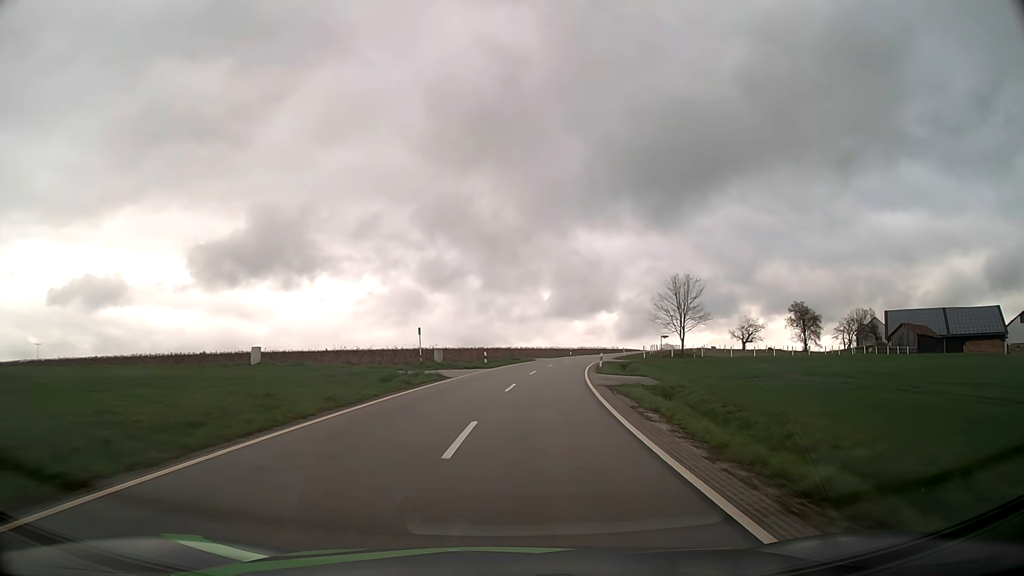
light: Day
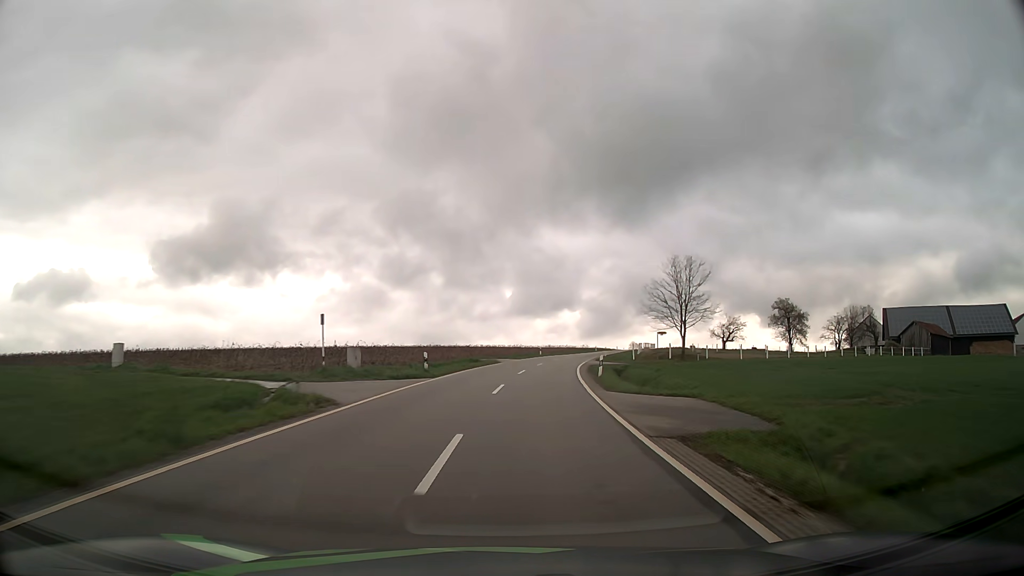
(+0.4, +14.2) m; +3°
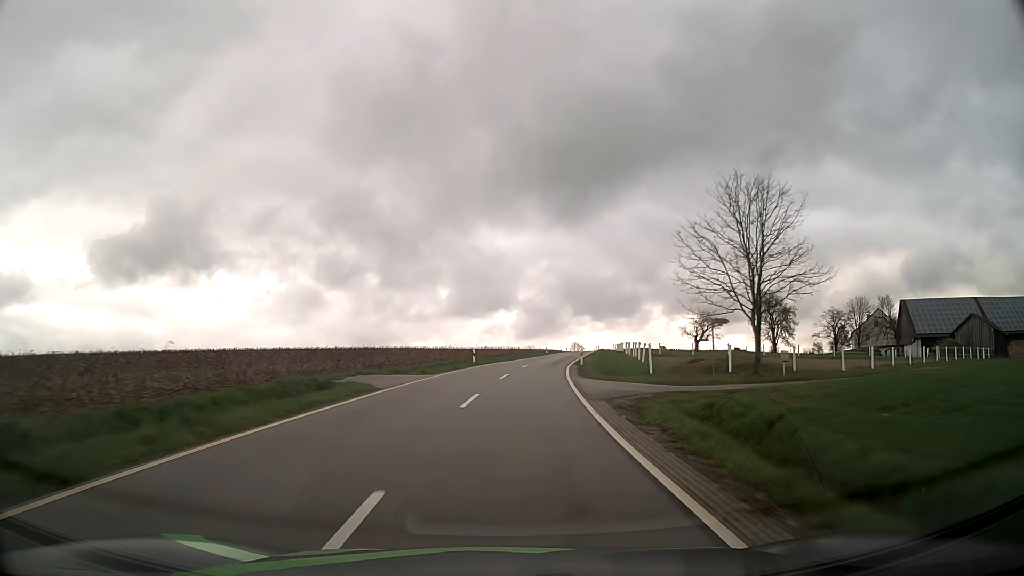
(+1.4, +28.3) m; +6°
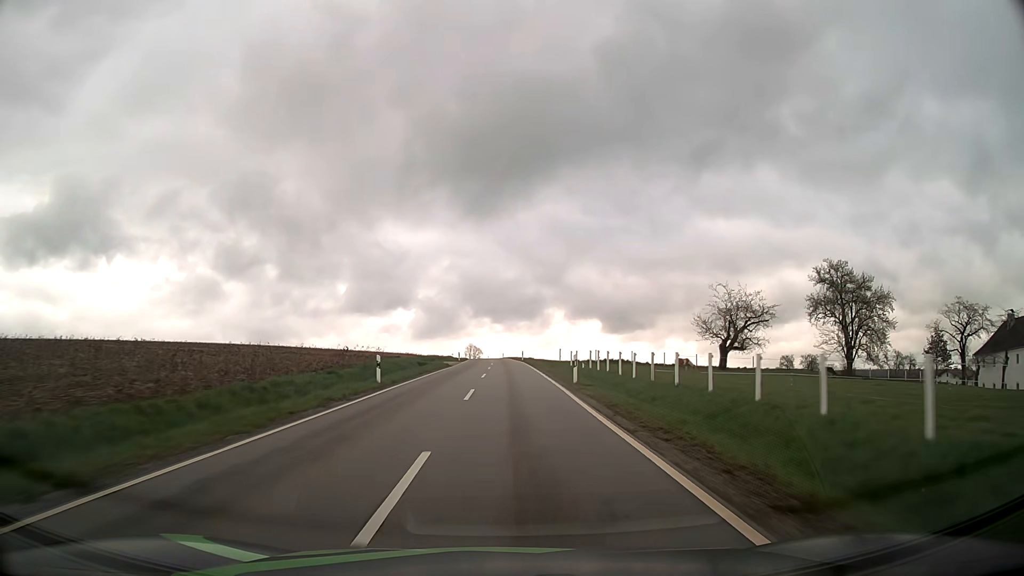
(+6.3, +70.3) m; +9°
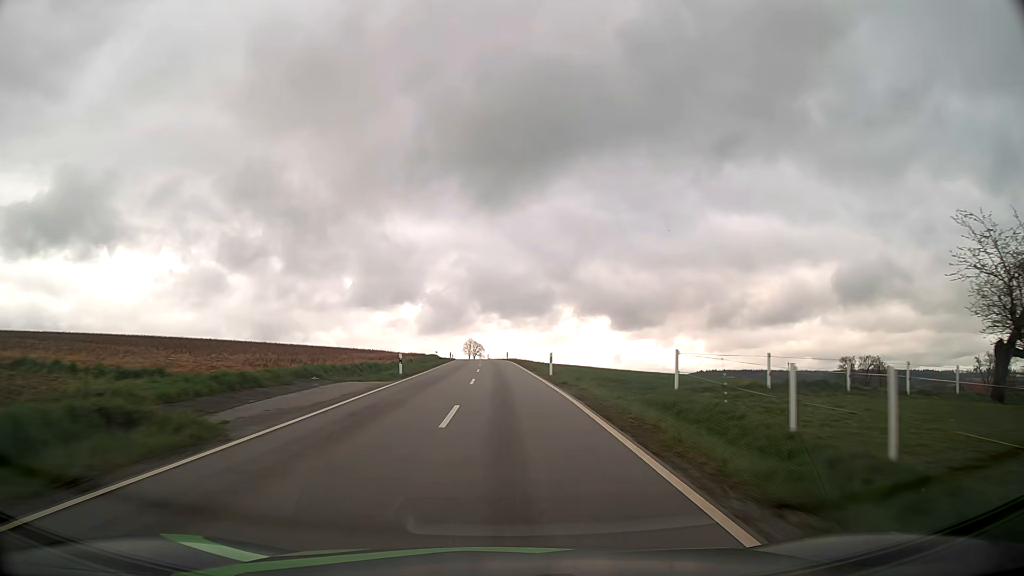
(0.0, +42.4) m; 0°
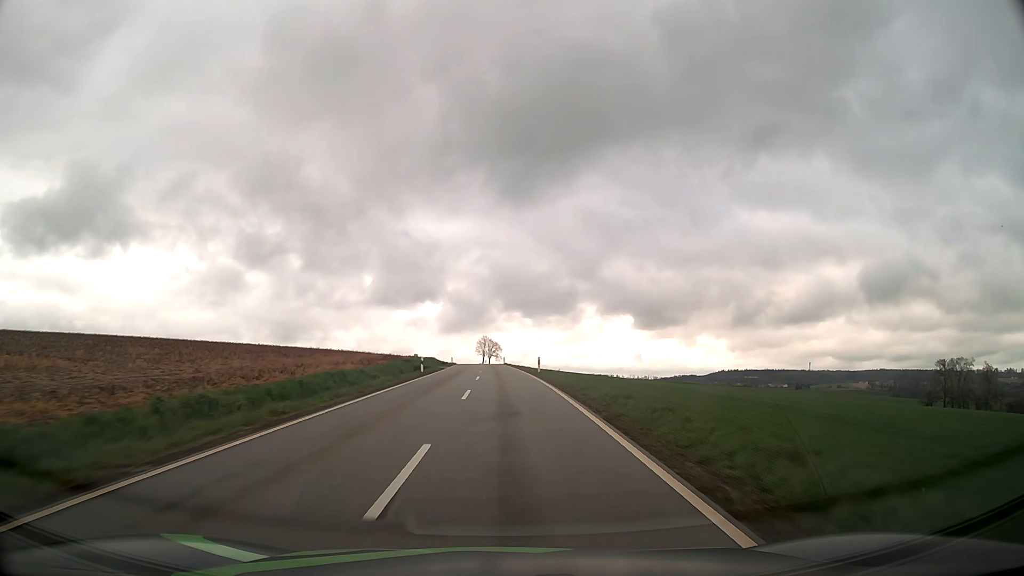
(-0.6, +42.0) m; -2°
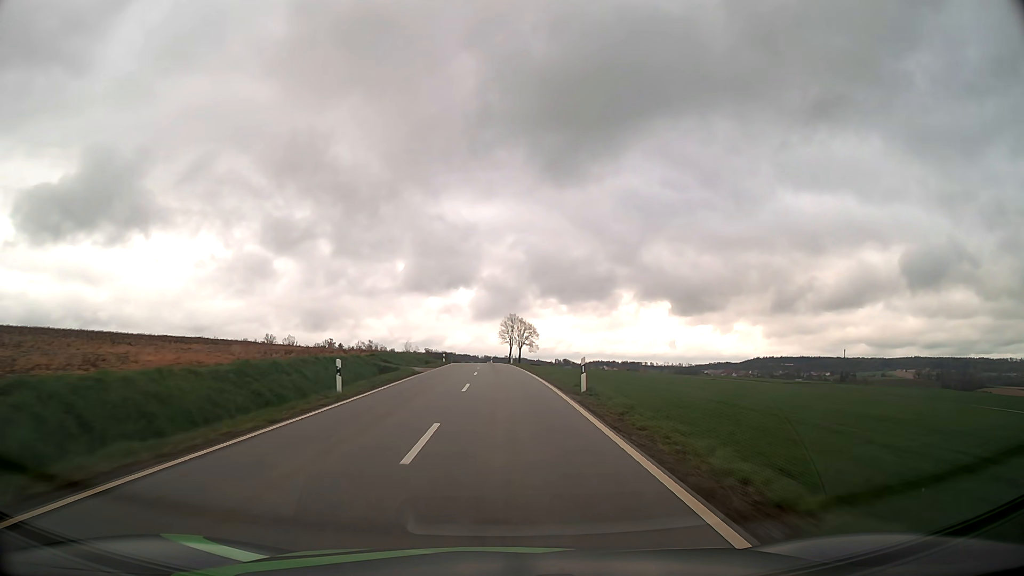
(-1.4, +70.2) m; -3°
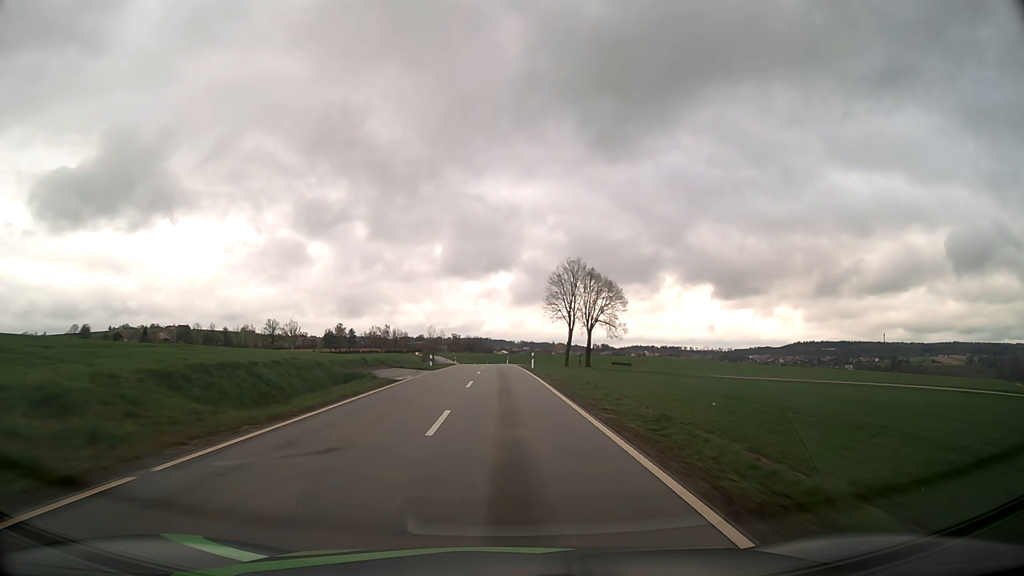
(-1.8, +70.3) m; -3°
(0, +10) (0, +20) (0, +30) (0, +40) (-1, +50) (-1, +60) (-1, +70) (-1, +80) (-2, +90) (-3, +100) m
